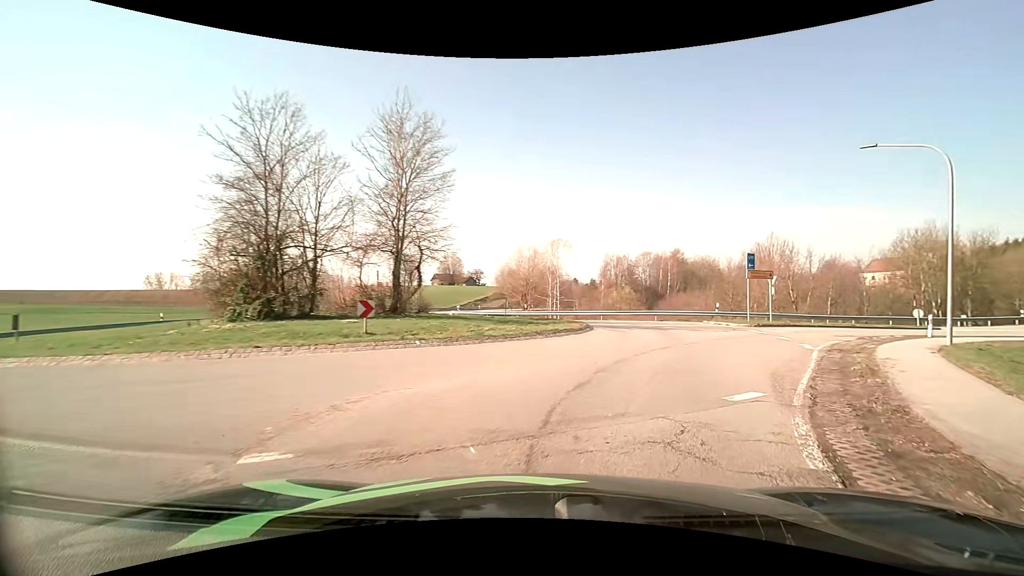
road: secondary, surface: asphalt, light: Day
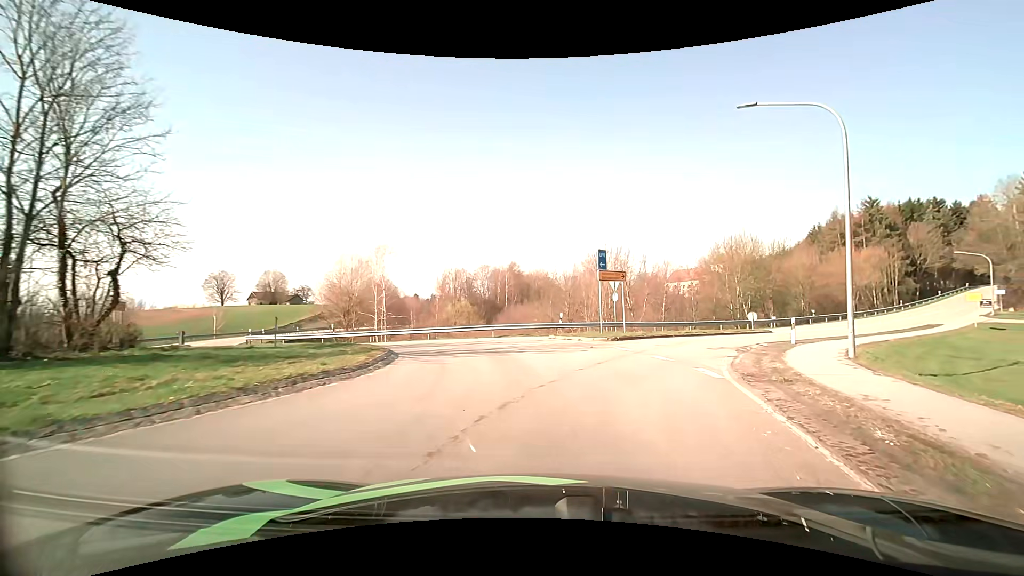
(+1.5, +7.7) m; +19°
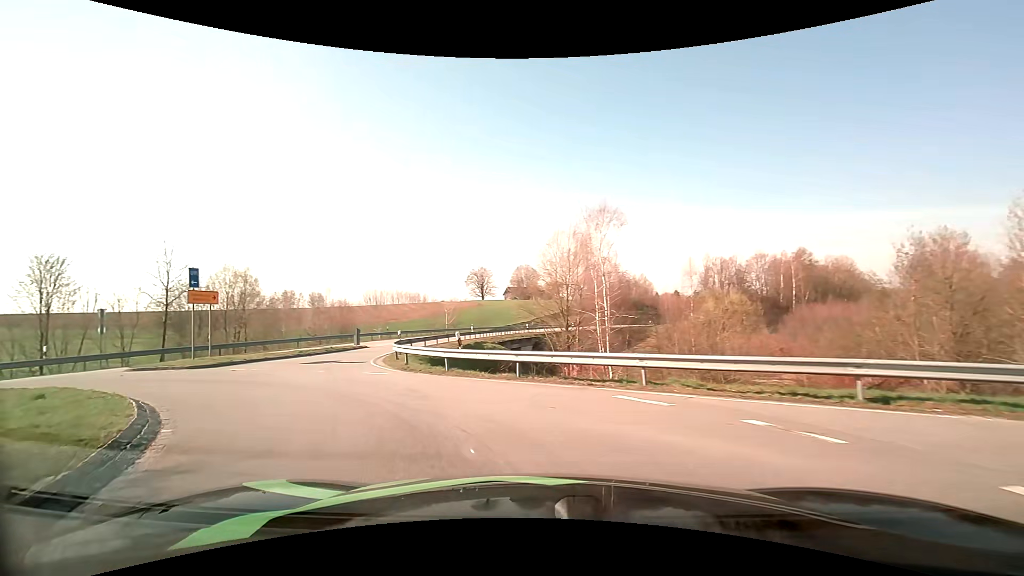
(-1.6, +19.6) m; -26°
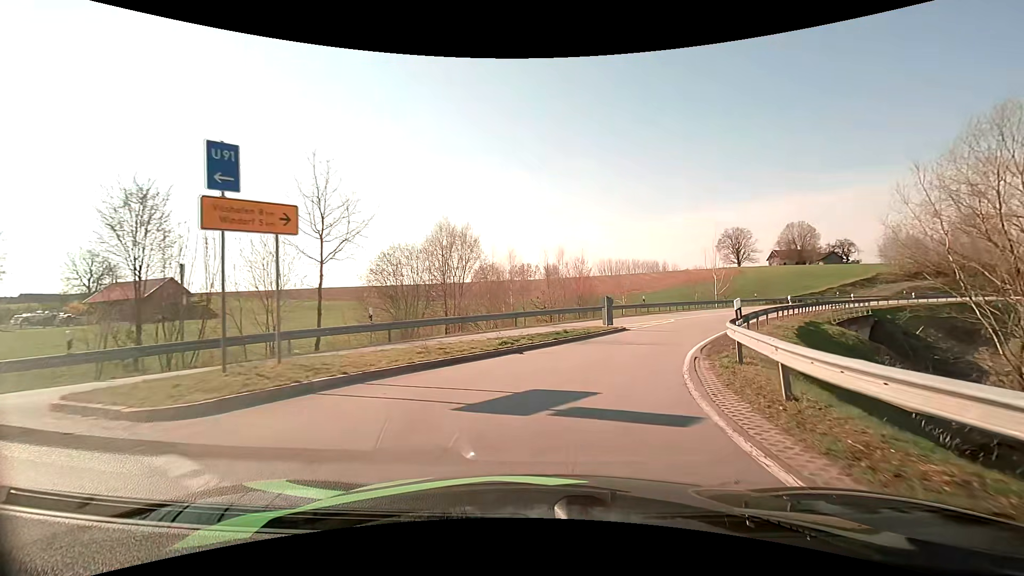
(-6.4, +16.7) m; -28°
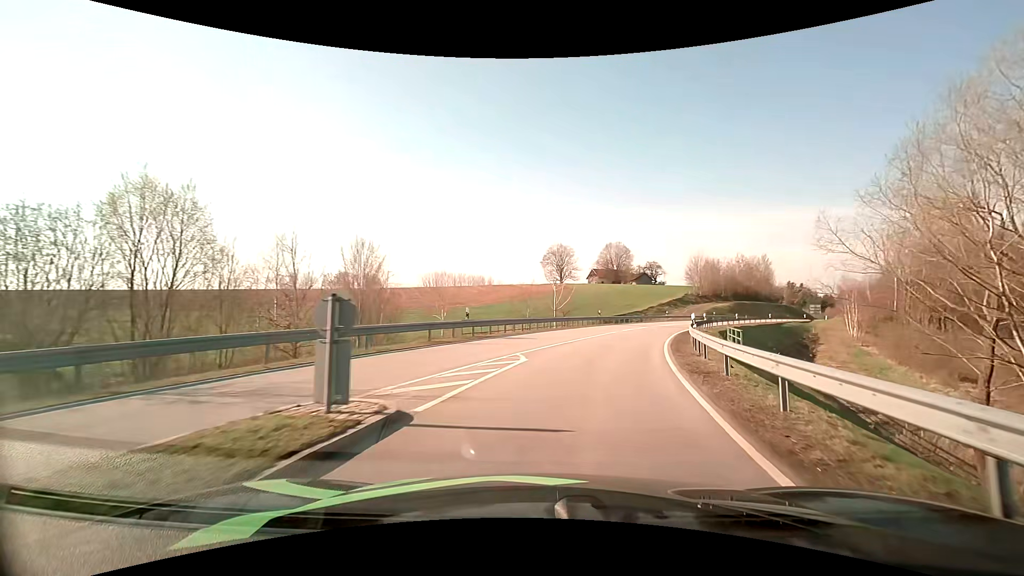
(+2.6, +16.4) m; +19°
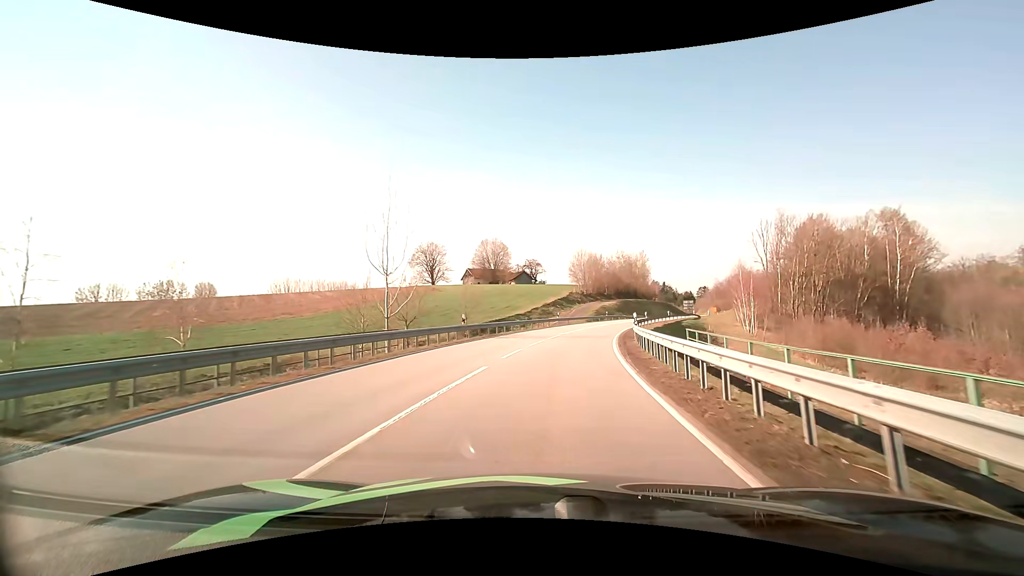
(+3.0, +20.1) m; +14°
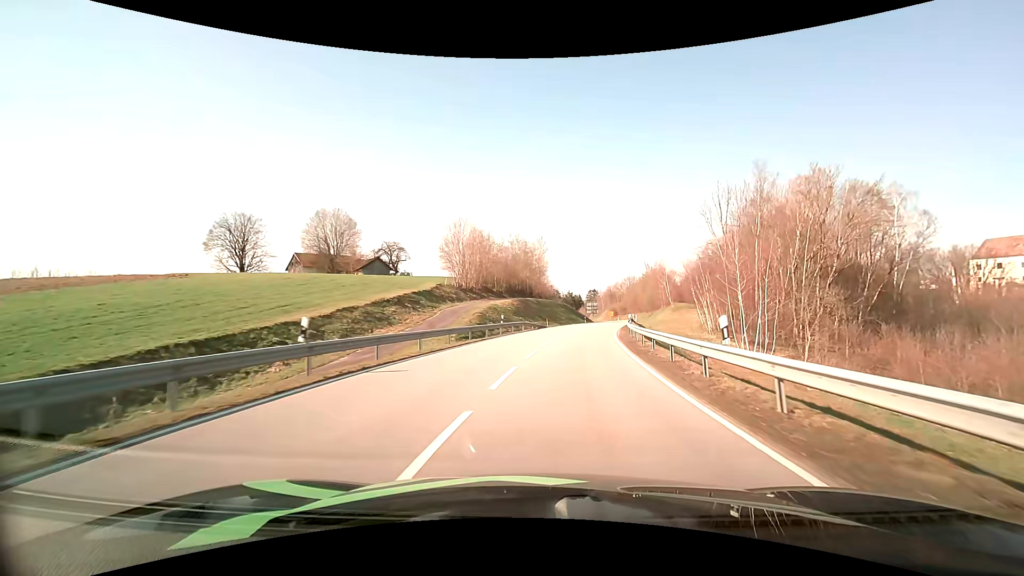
(+4.3, +41.6) m; +13°
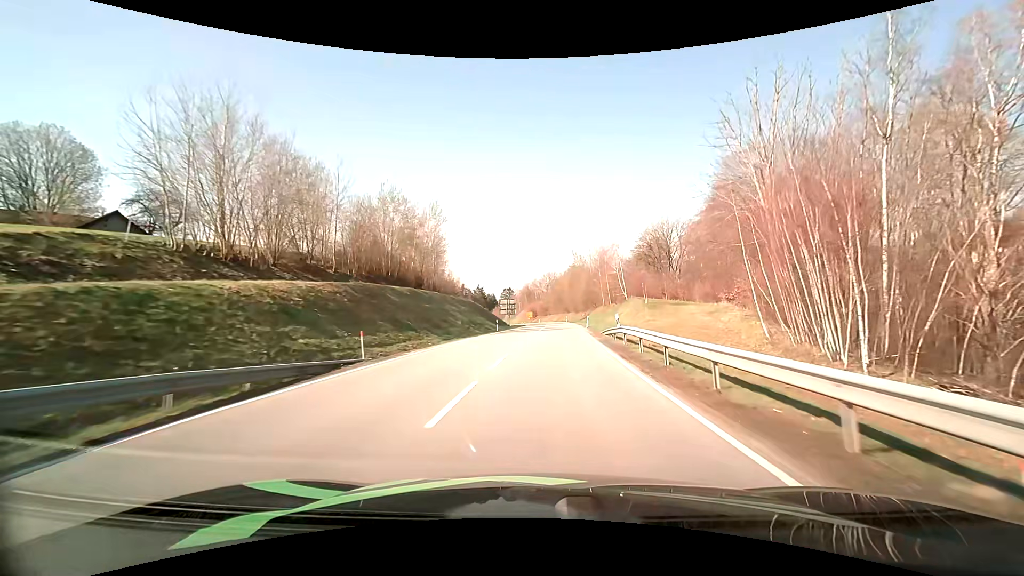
(+3.8, +39.1) m; +10°
(0, +10) (+1, +20) (+1, +30) (+2, +40) (+2, +50) (+3, +60) (+3, +70) (+4, +80) (+4, +90) (+4, +100) m
